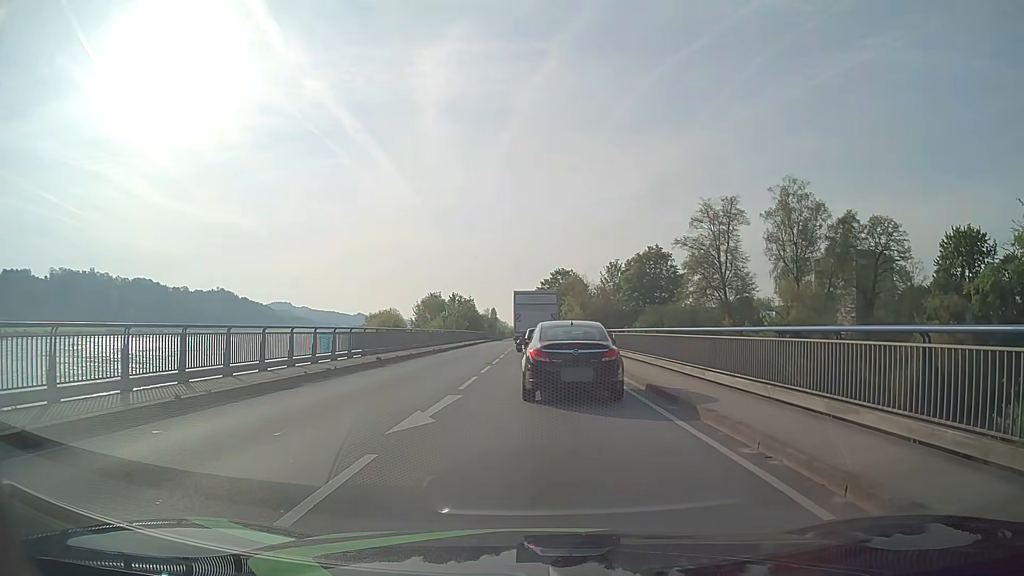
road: primary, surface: asphalt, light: Day
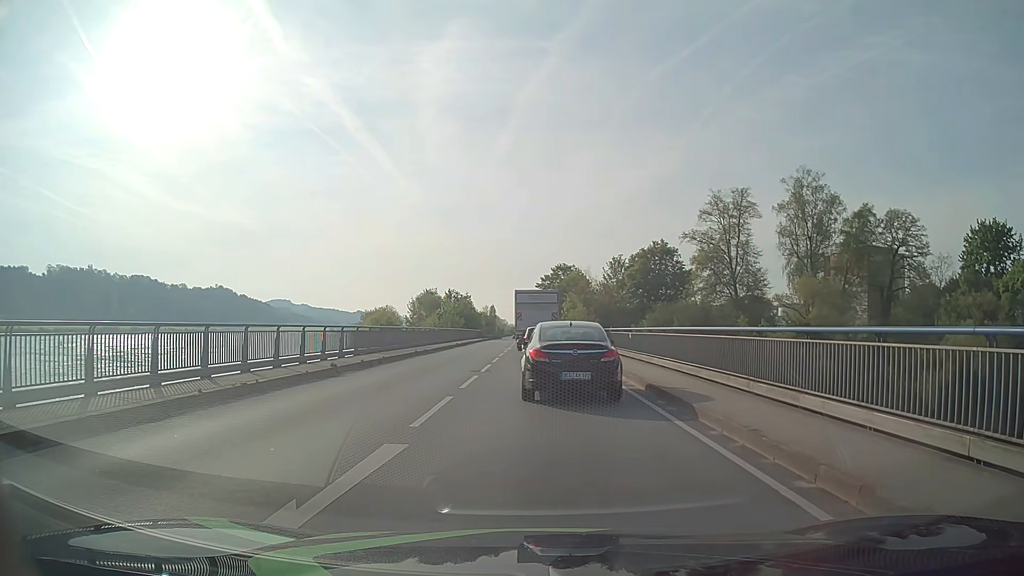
(0.0, +5.8) m; 0°
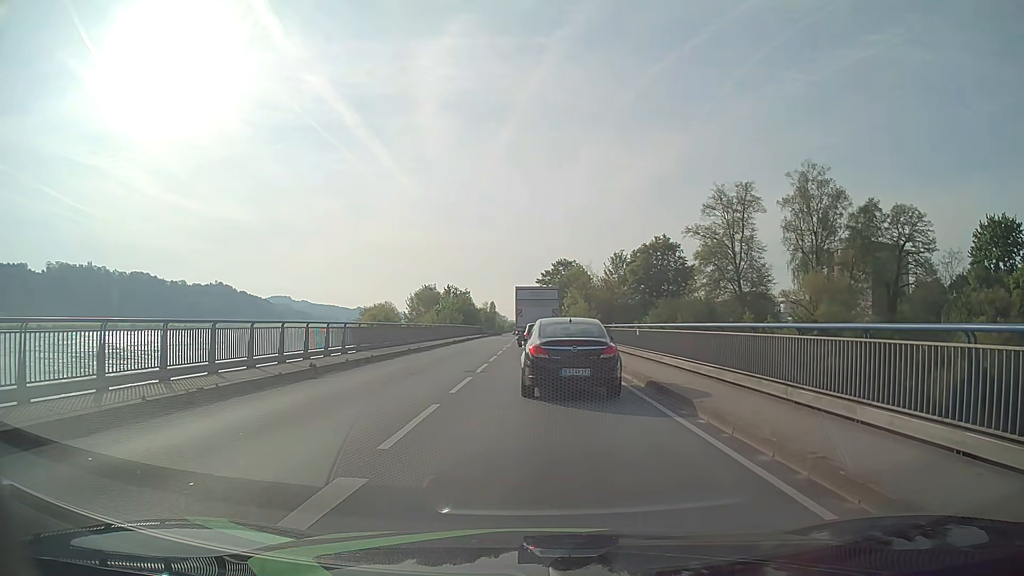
(0.0, +1.9) m; 0°
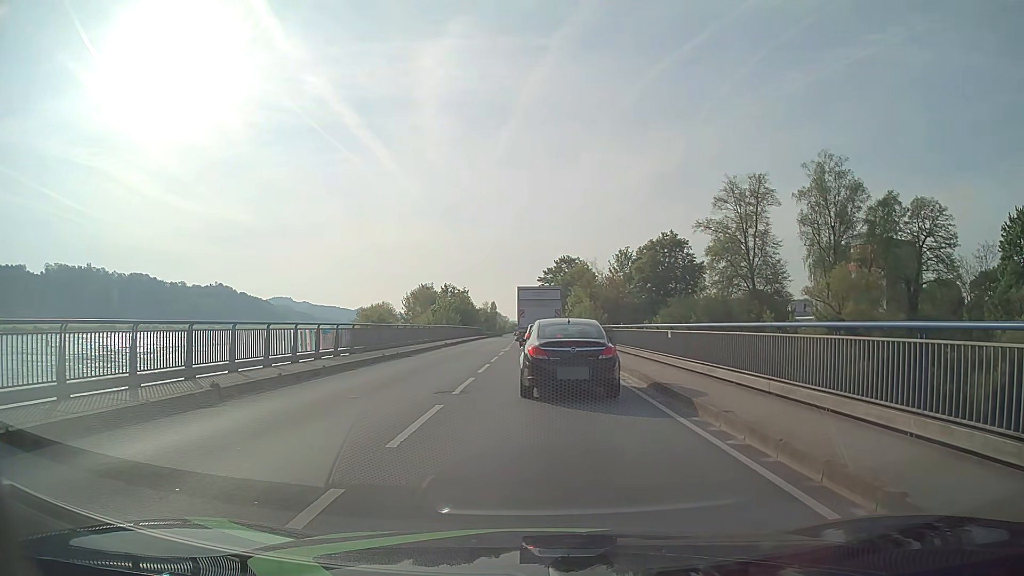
(0.0, +5.9) m; 0°
(0, +10) (0, +20) (0, +30) (0, +40) (0, +50) (0, +60) (0, +70) (0, +80) (0, +90) (0, +100) m
